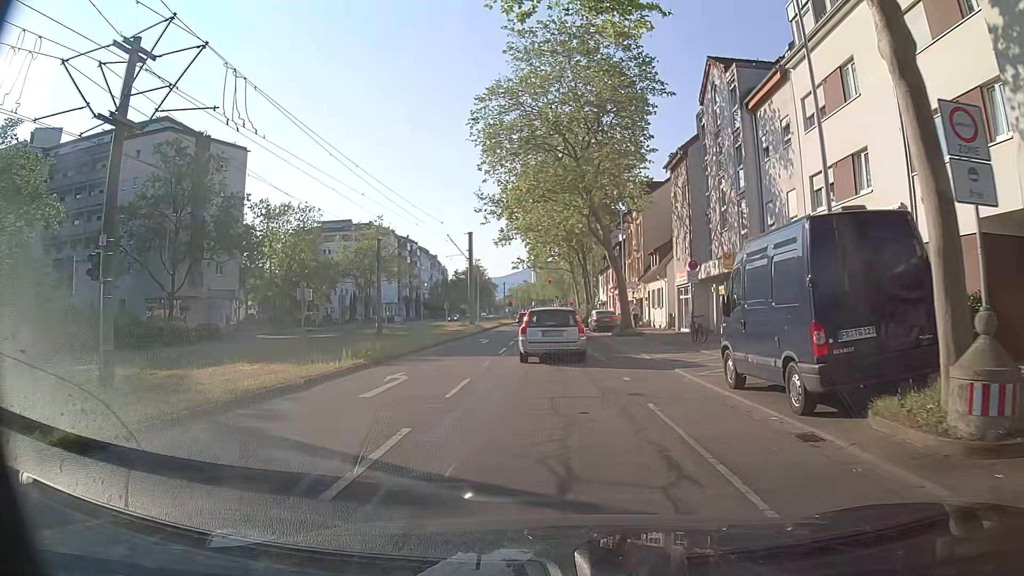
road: tertiary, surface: asphalt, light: Day
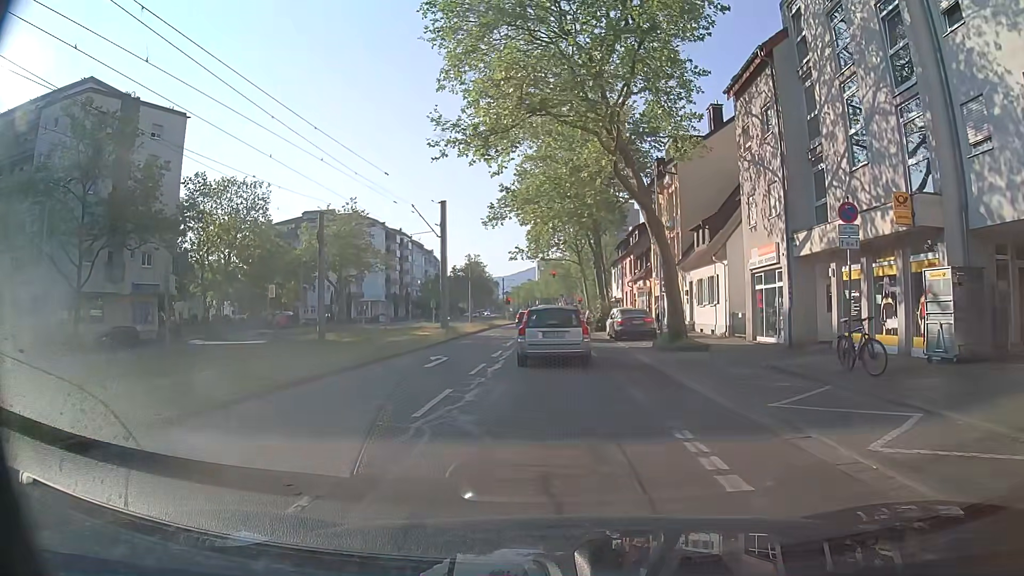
(+0.4, +14.0) m; +1°
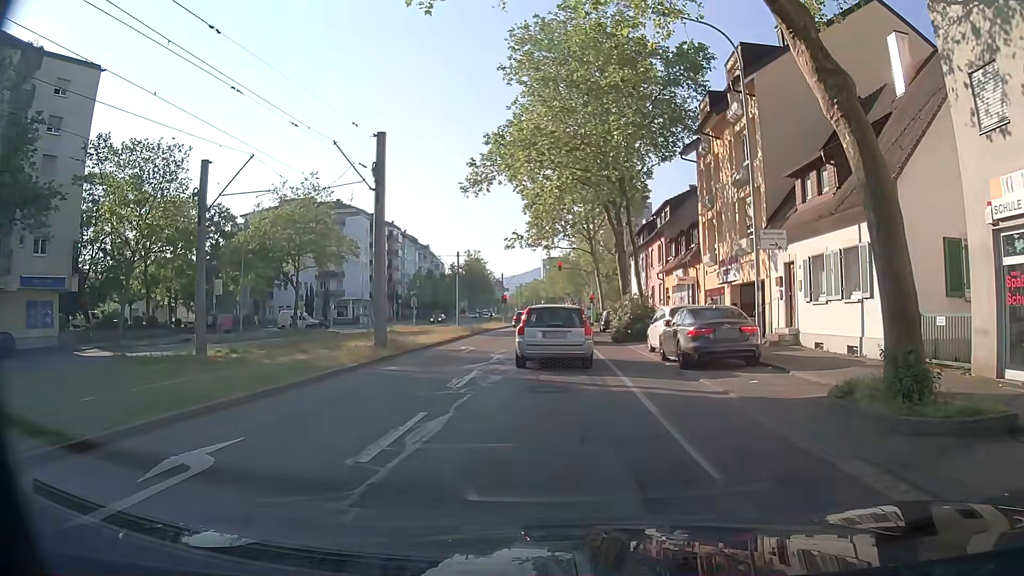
(+0.1, +14.5) m; 0°
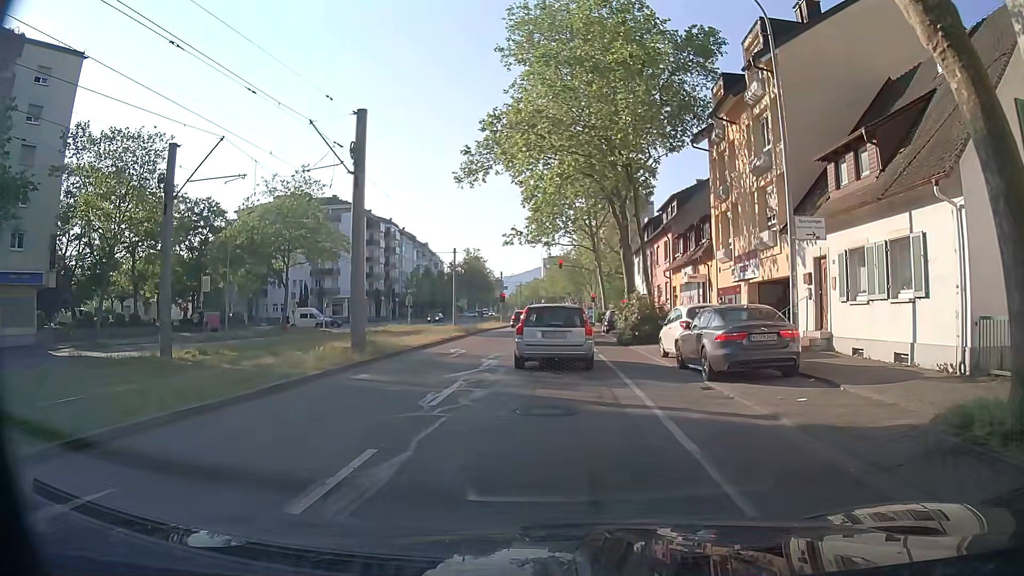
(0.0, +2.6) m; 0°
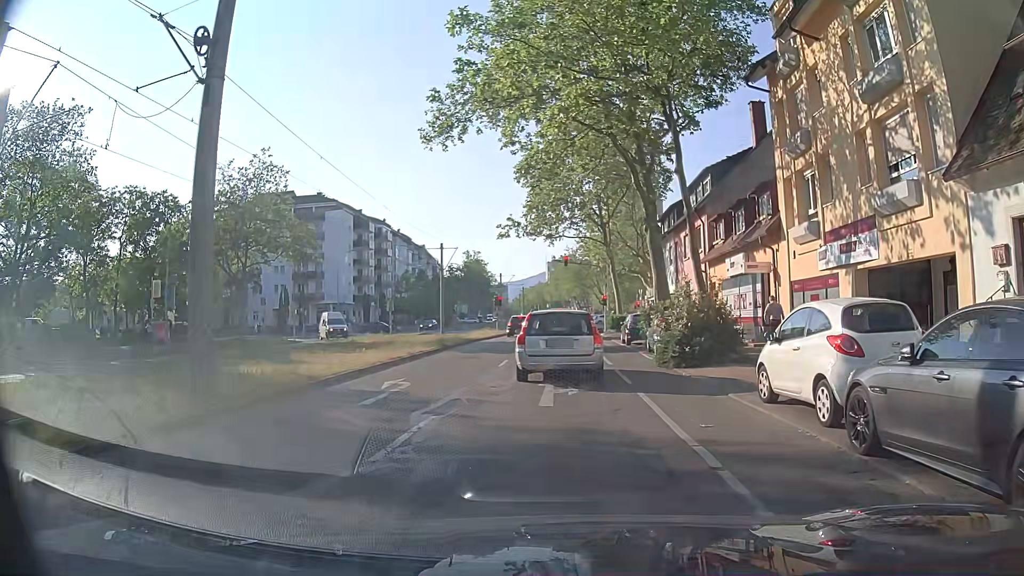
(0.0, +9.4) m; 0°
(0, +10) (0, +20) (0, +30) (0, +40) (0, +50) (0, +60) (-1, +70) (-1, +80) (-1, +90) (-1, +100) m
